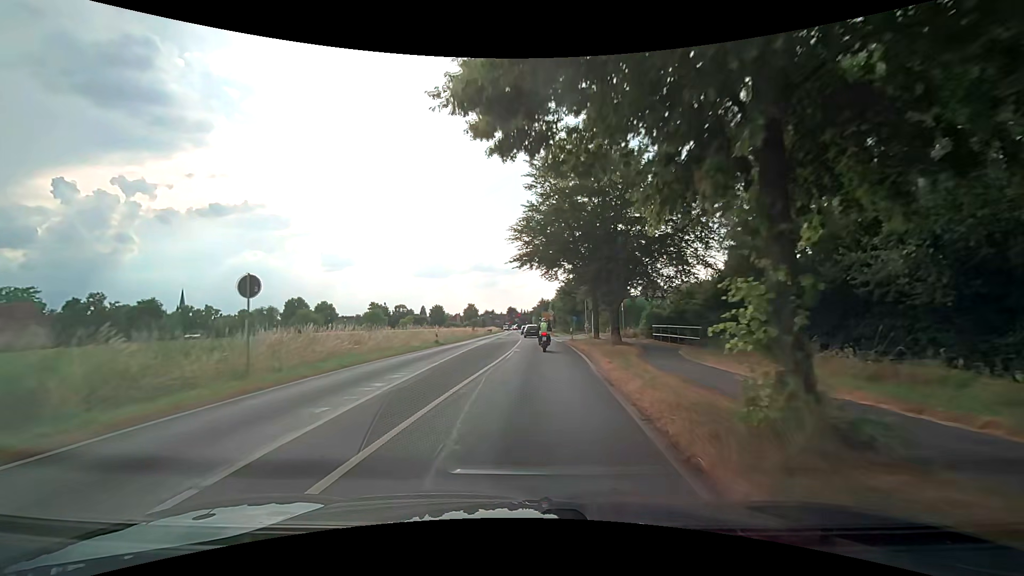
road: secondary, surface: asphalt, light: Day
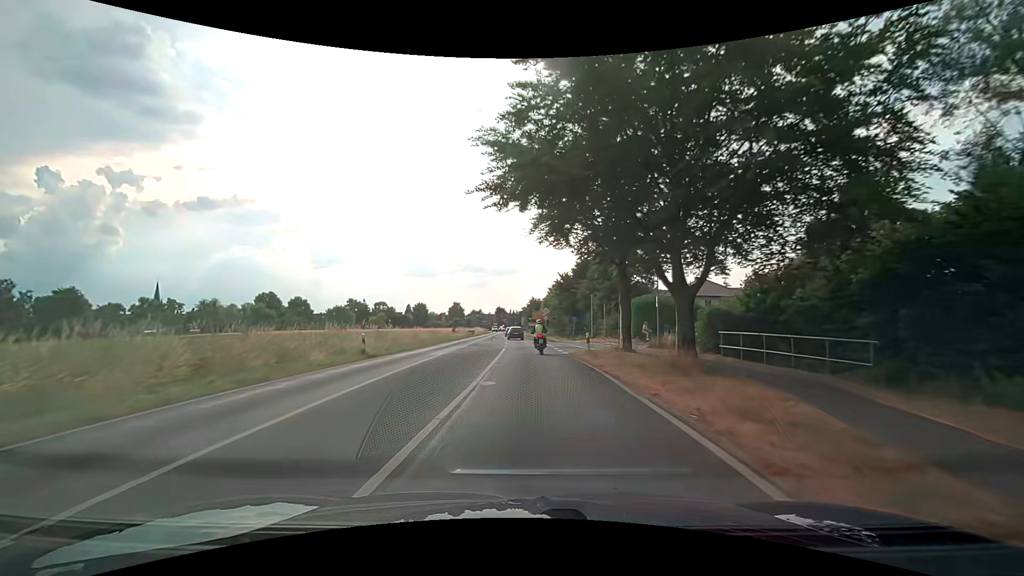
(+0.4, +15.0) m; +2°
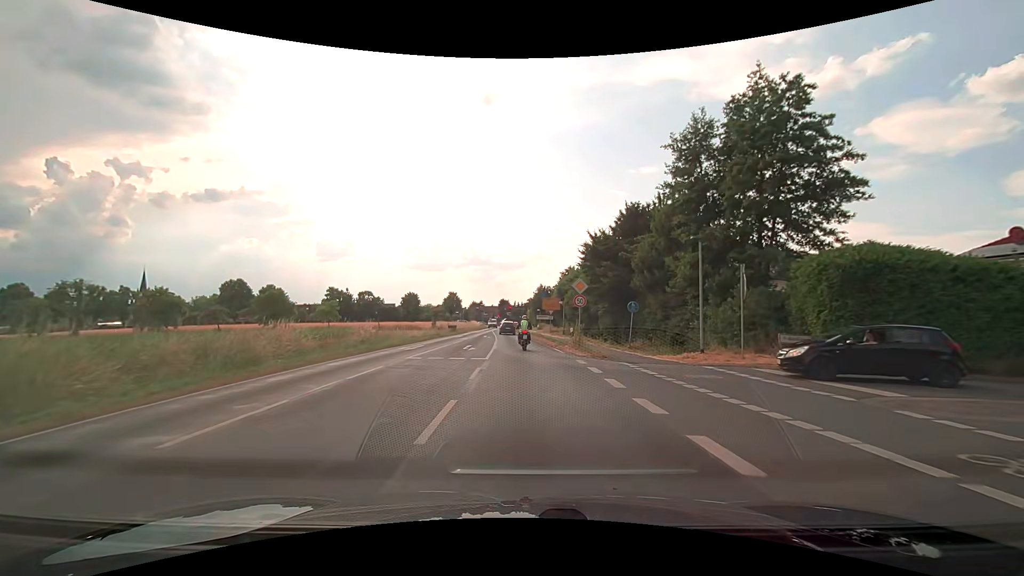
(0.0, +29.1) m; 0°
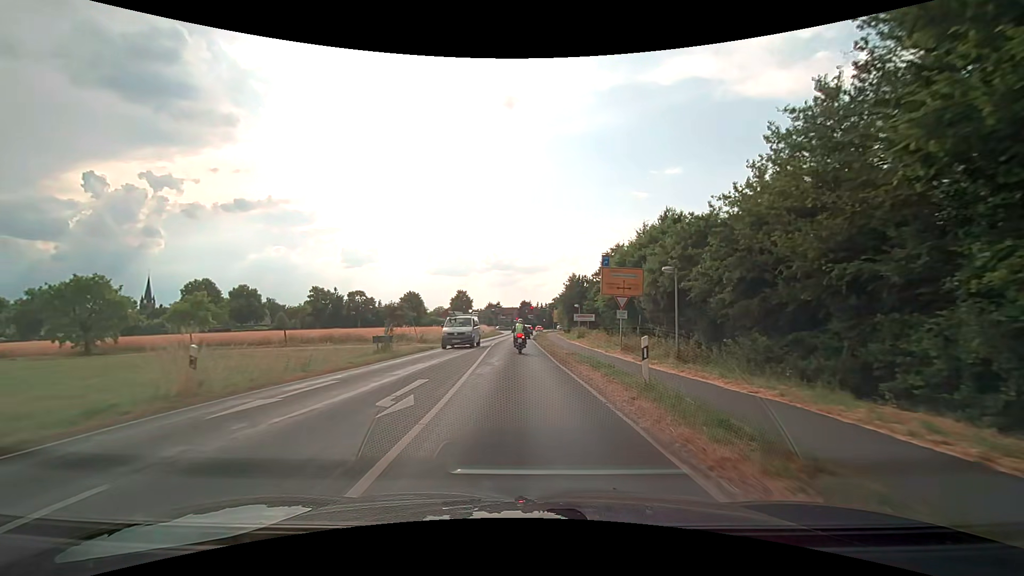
(-0.7, +36.1) m; -2°
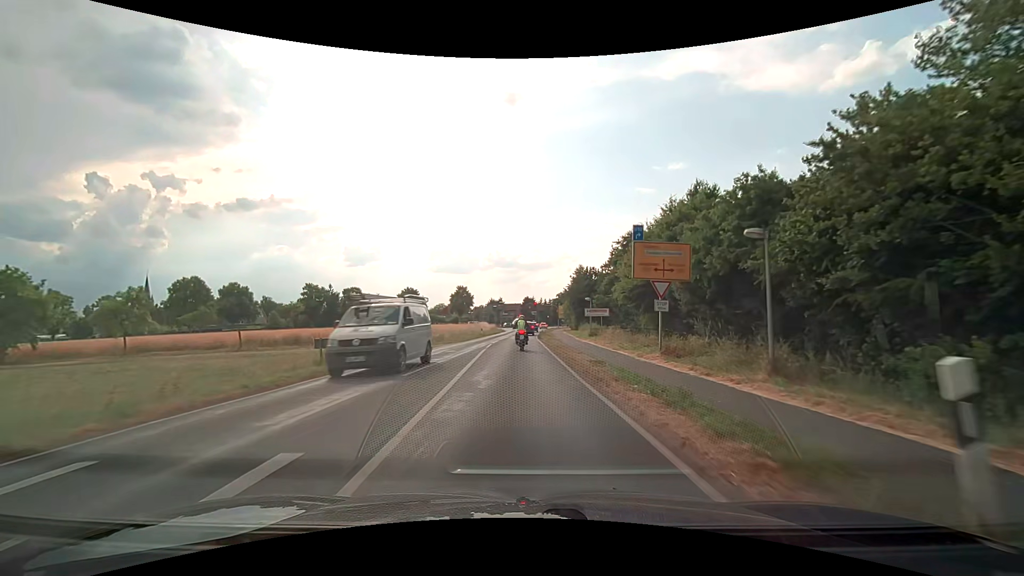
(-0.1, +7.1) m; -1°
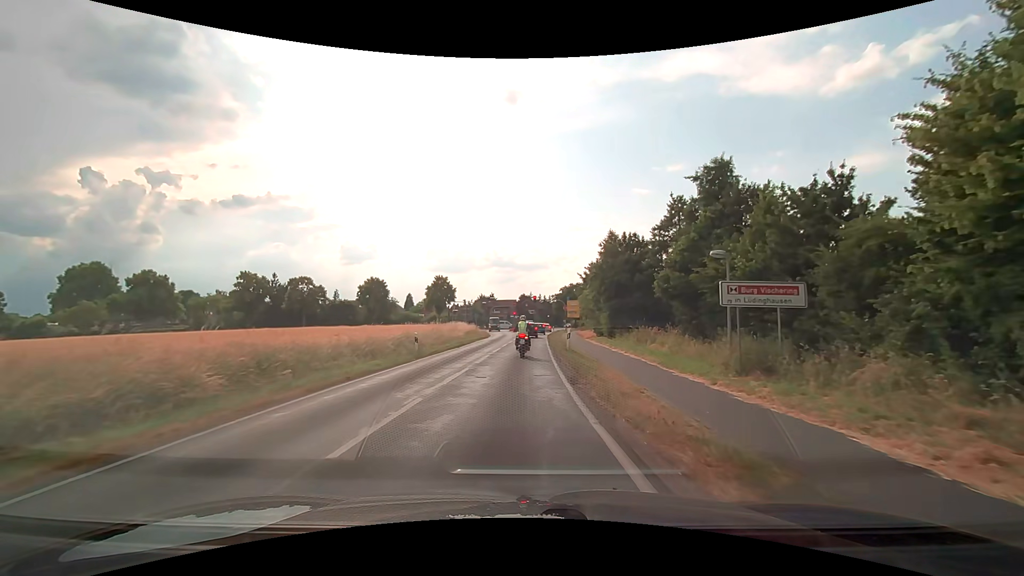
(0.0, +32.8) m; 0°
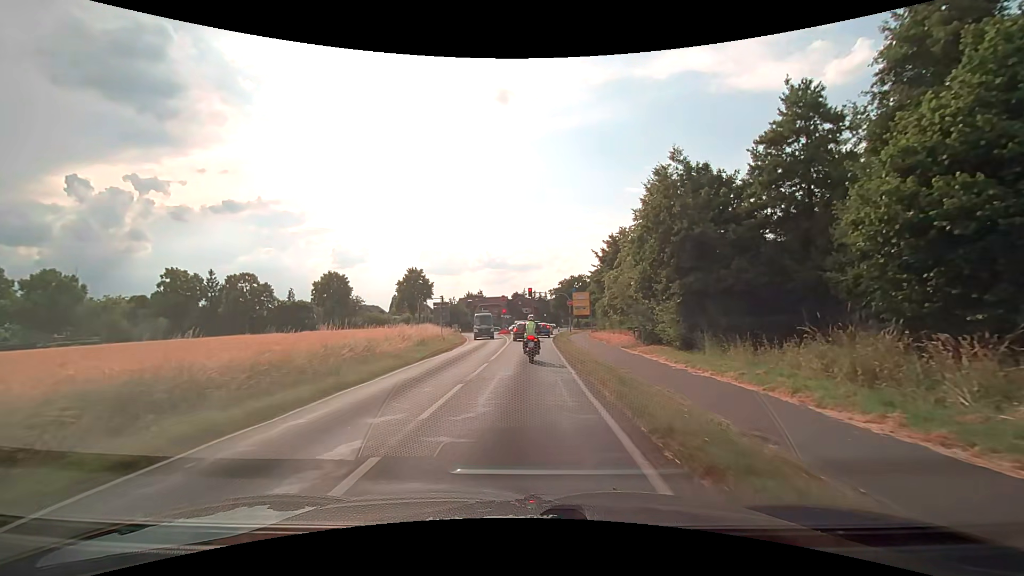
(+0.2, +21.8) m; +1°
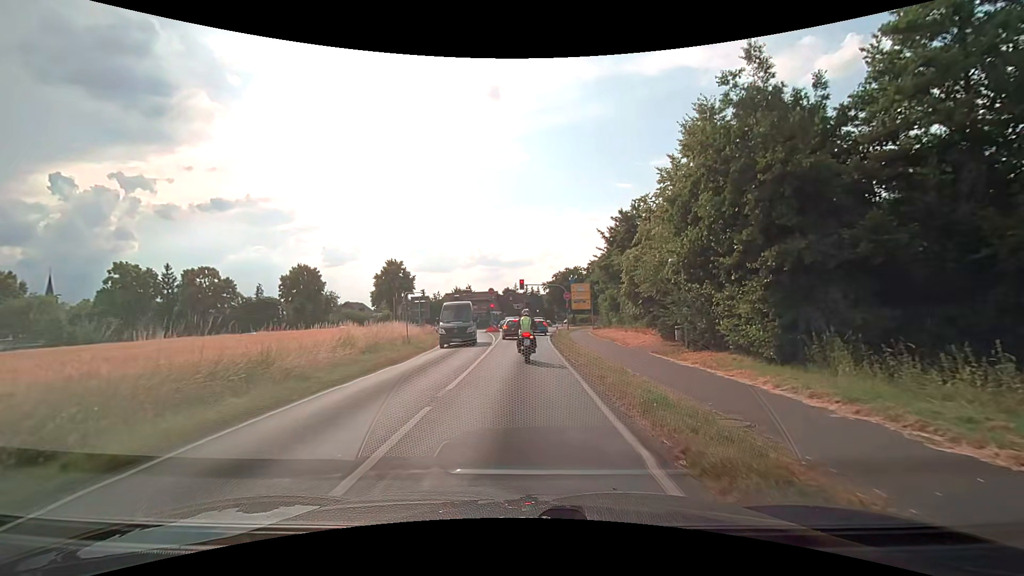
(0.0, +9.1) m; +1°
